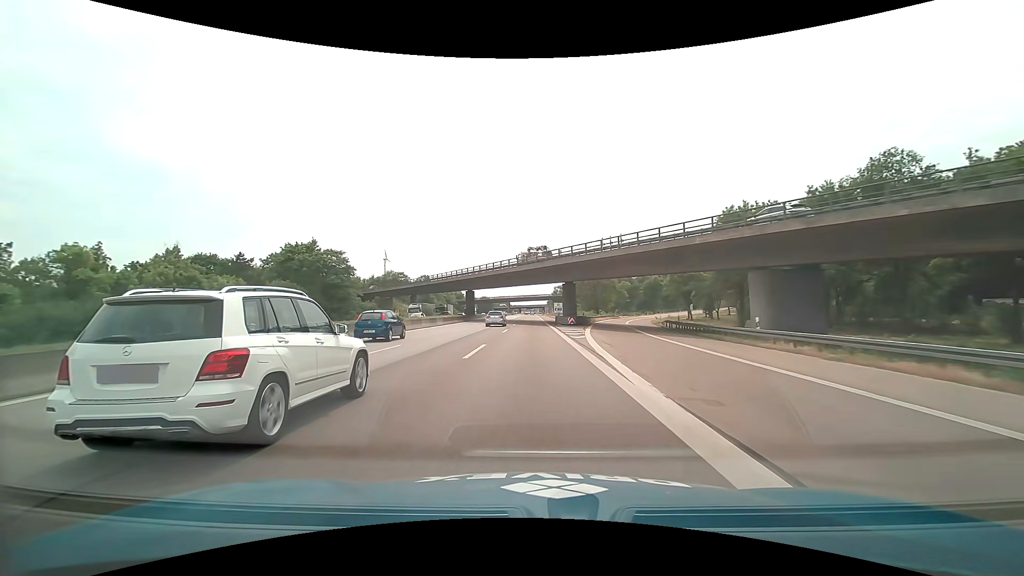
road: motorway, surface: asphalt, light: Day
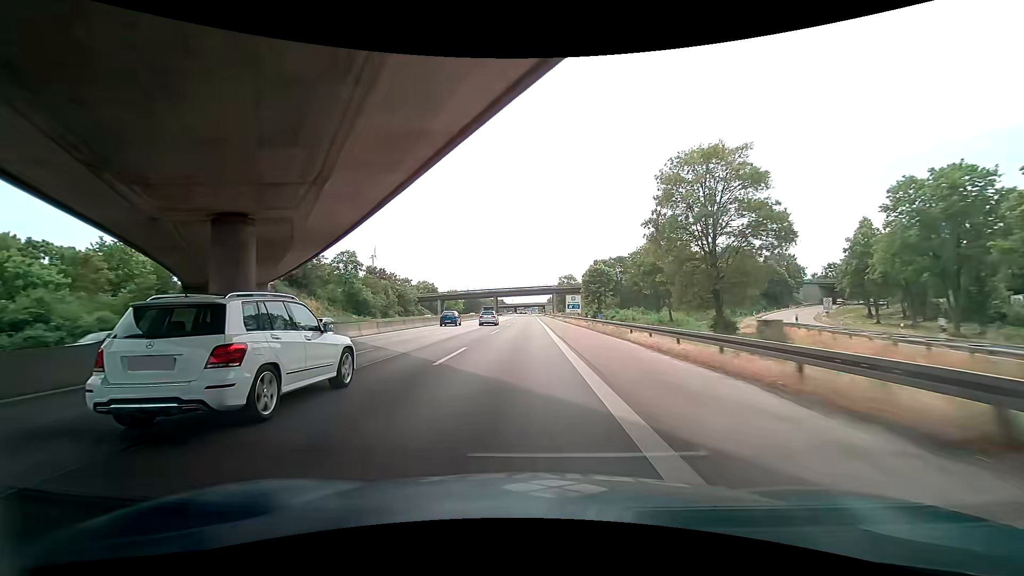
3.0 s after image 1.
(-0.1, +74.1) m; +1°
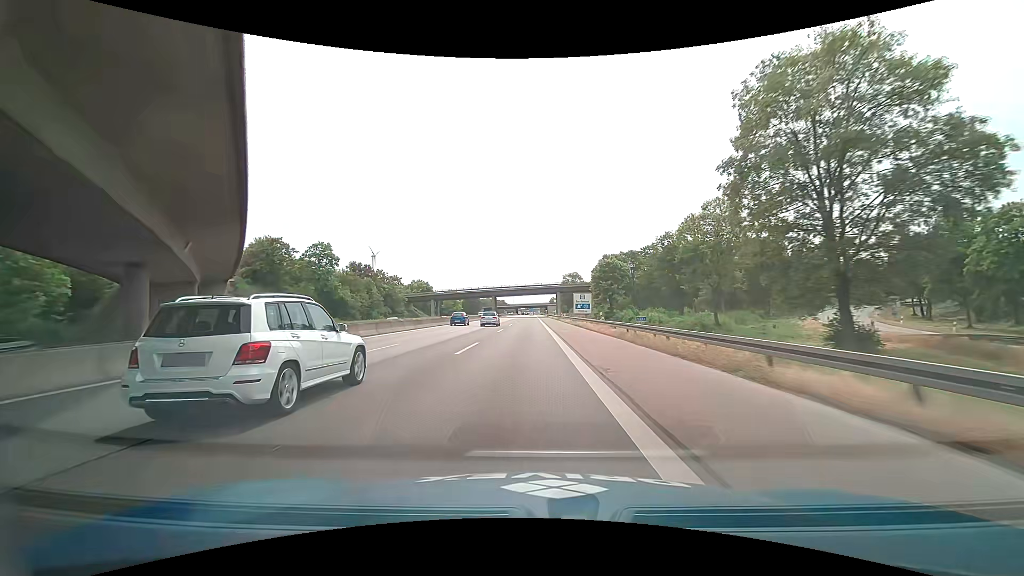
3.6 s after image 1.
(0.0, +14.6) m; 0°
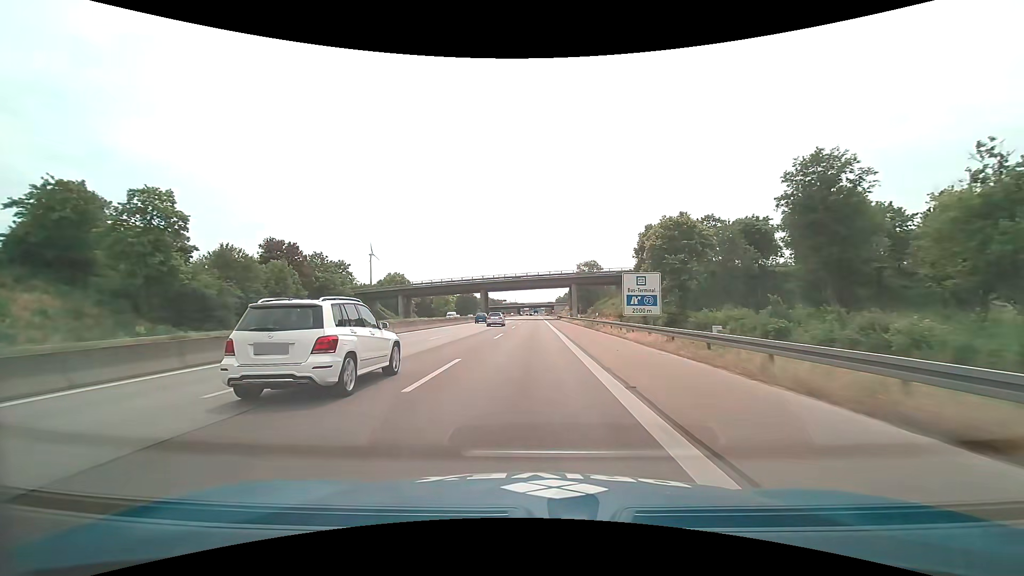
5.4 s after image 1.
(-0.7, +43.6) m; -1°
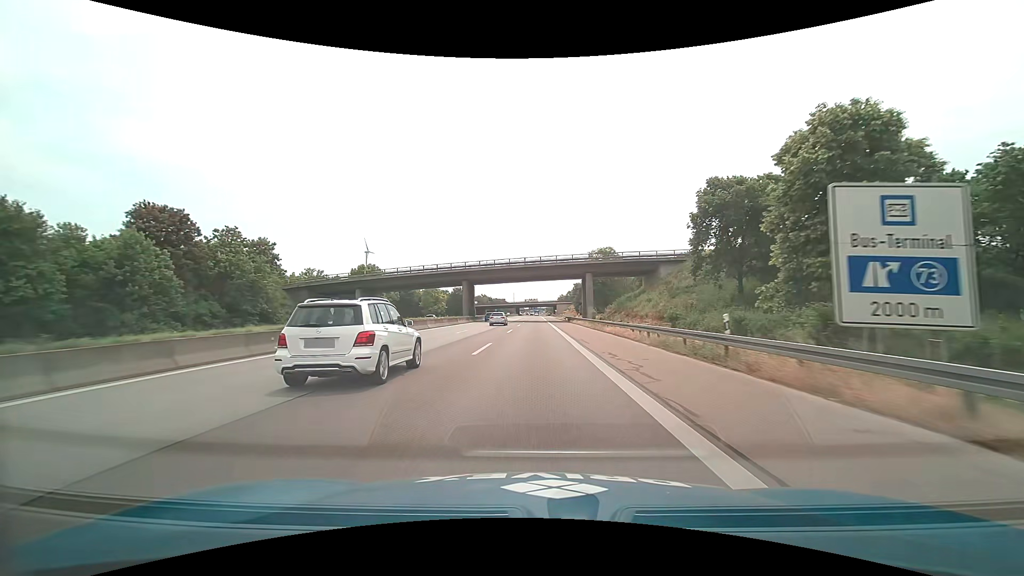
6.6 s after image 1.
(0.0, +28.8) m; 0°
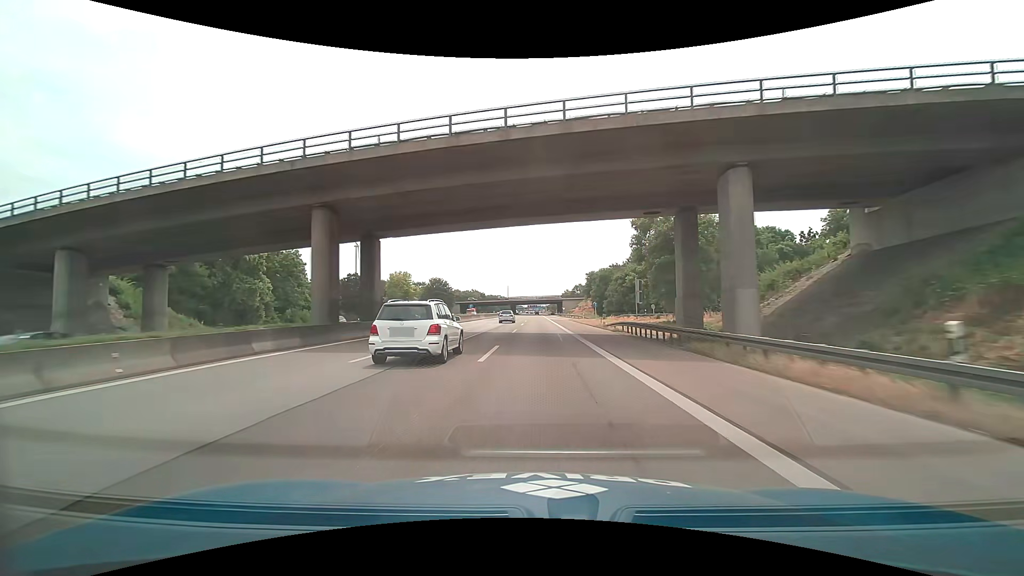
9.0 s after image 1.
(-0.1, +57.0) m; 0°
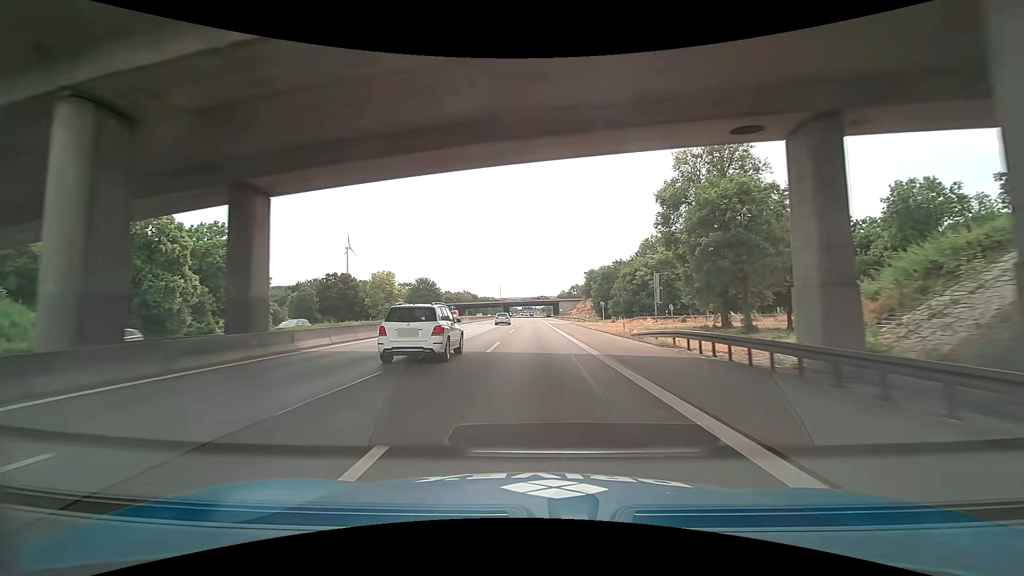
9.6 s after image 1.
(+0.2, +14.2) m; +1°
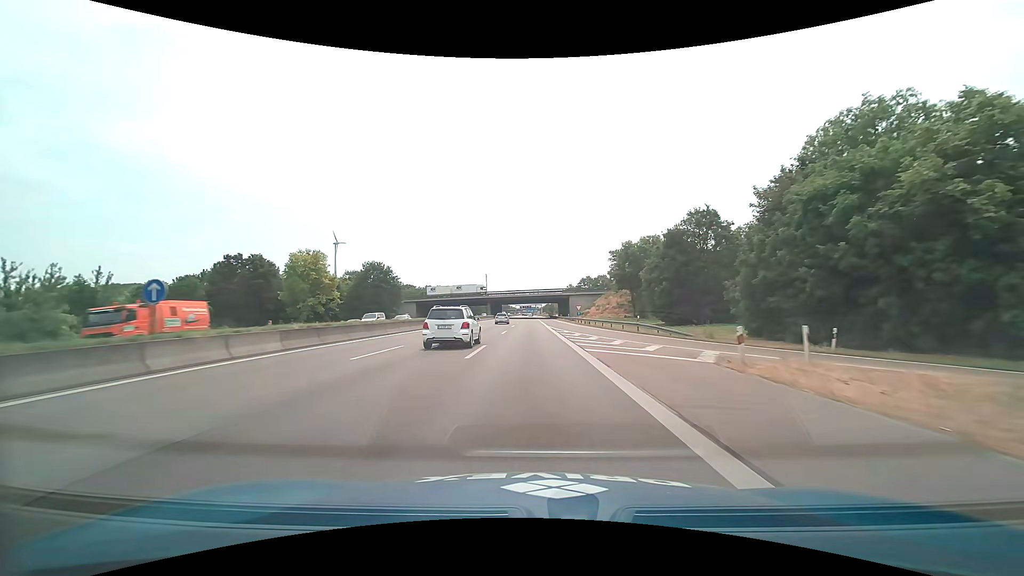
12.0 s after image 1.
(+0.1, +56.6) m; 0°
(0, +10) (0, +20) (0, +30) (0, +40) (0, +50) (0, +60) (0, +70) (0, +80) (0, +90) (0, +100) m
